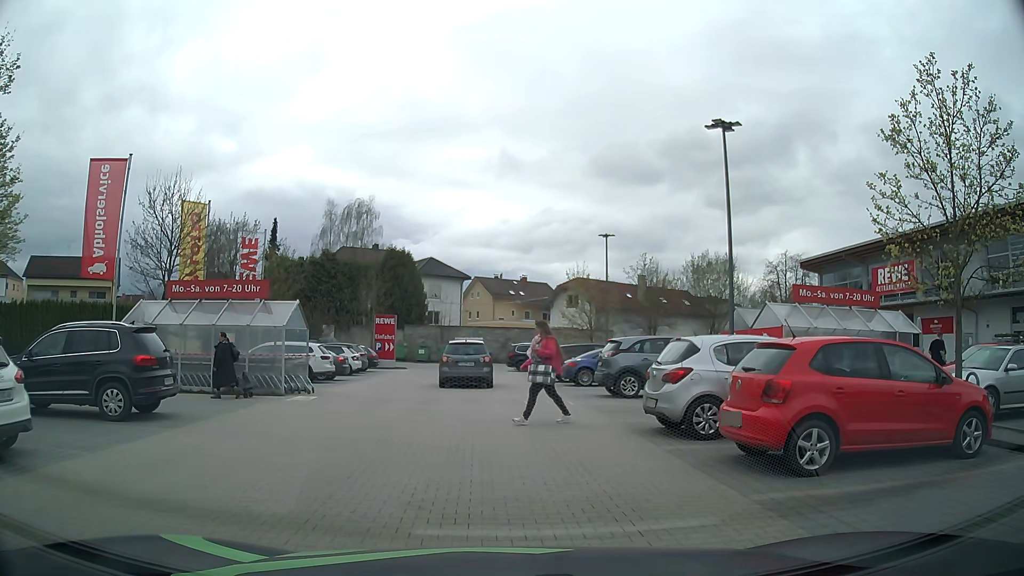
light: Day
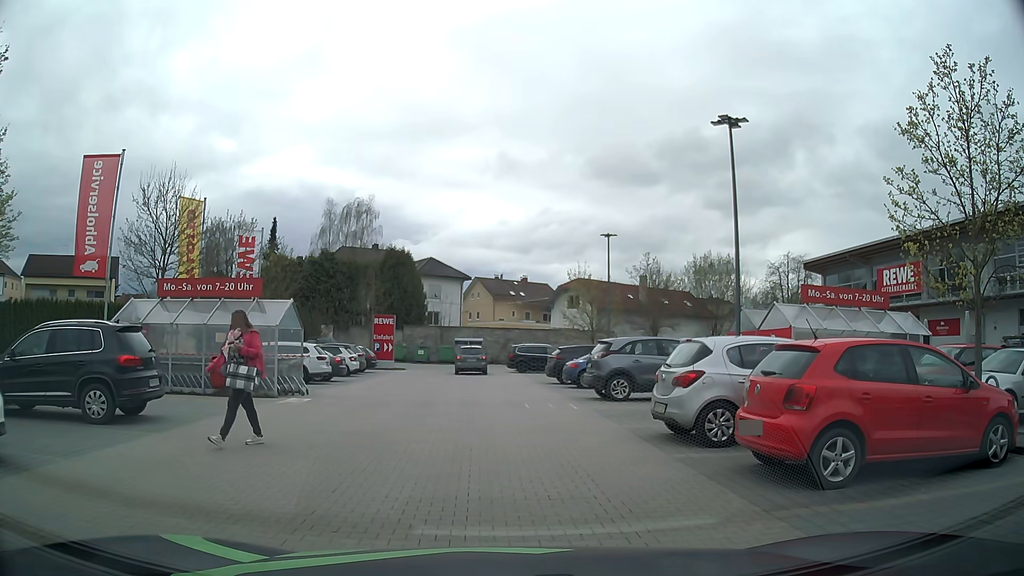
(0.0, +0.6) m; 0°
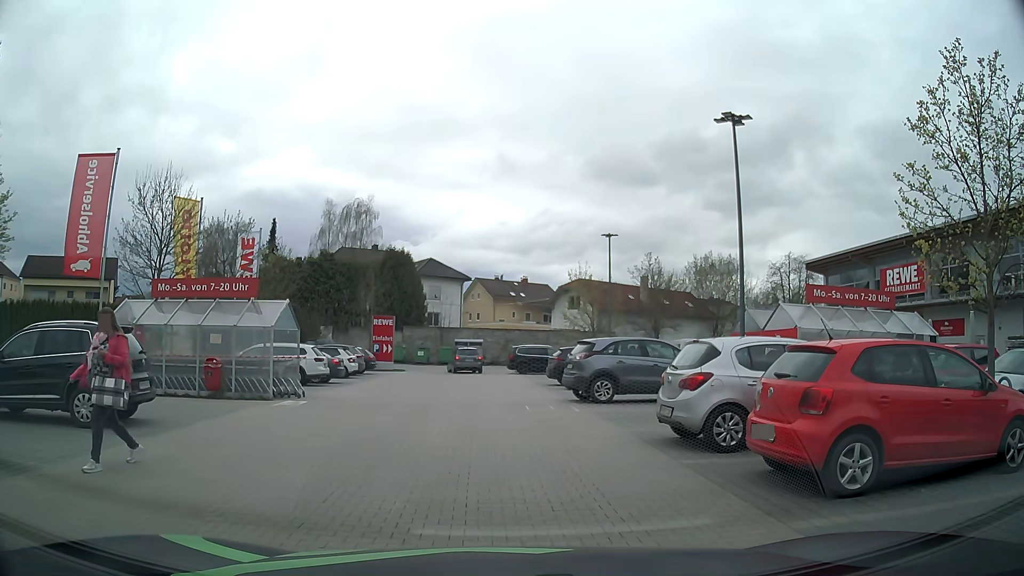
(0.0, +0.4) m; 0°
